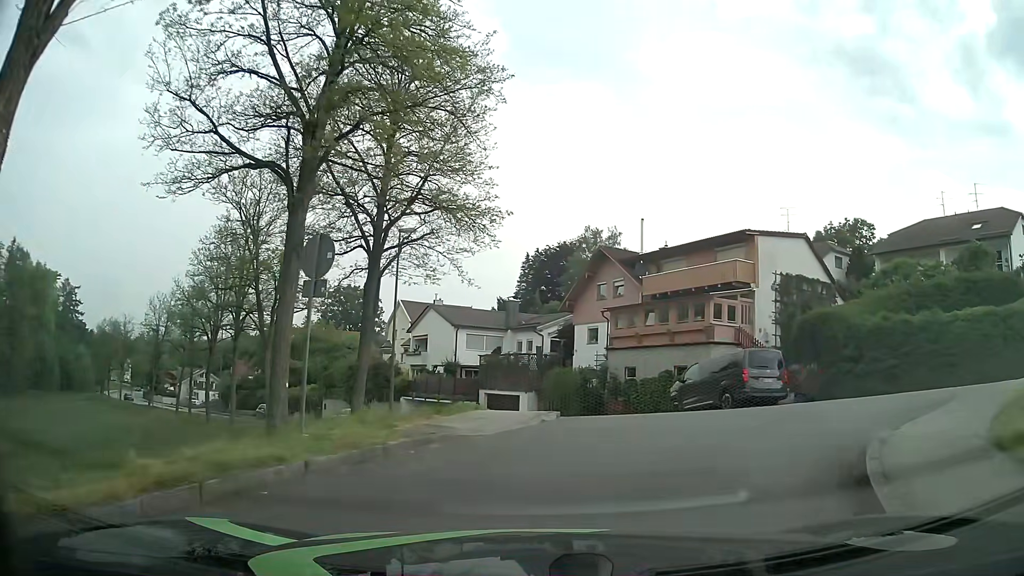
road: residential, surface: asphalt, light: Day
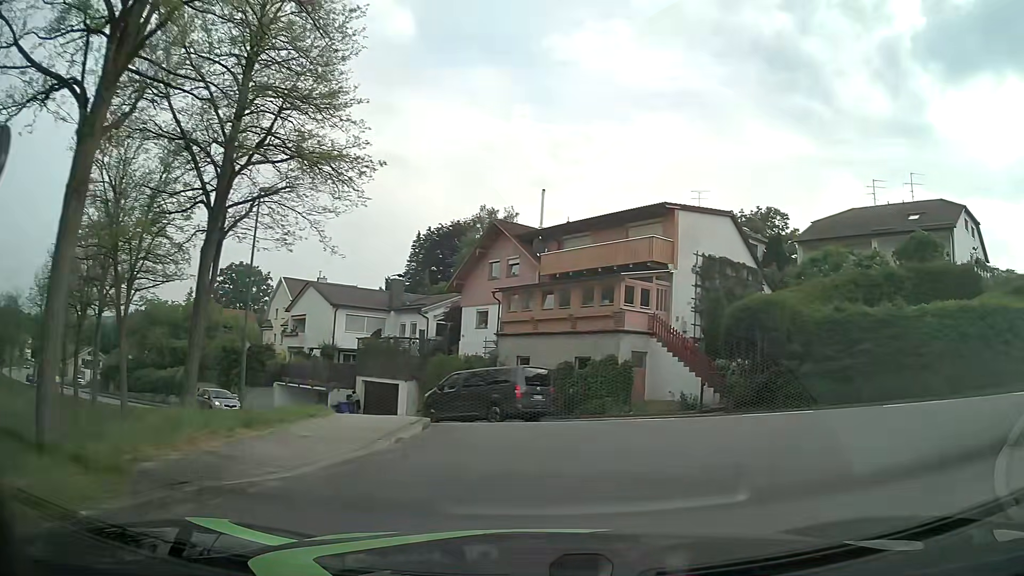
(+0.3, +4.7) m; +9°
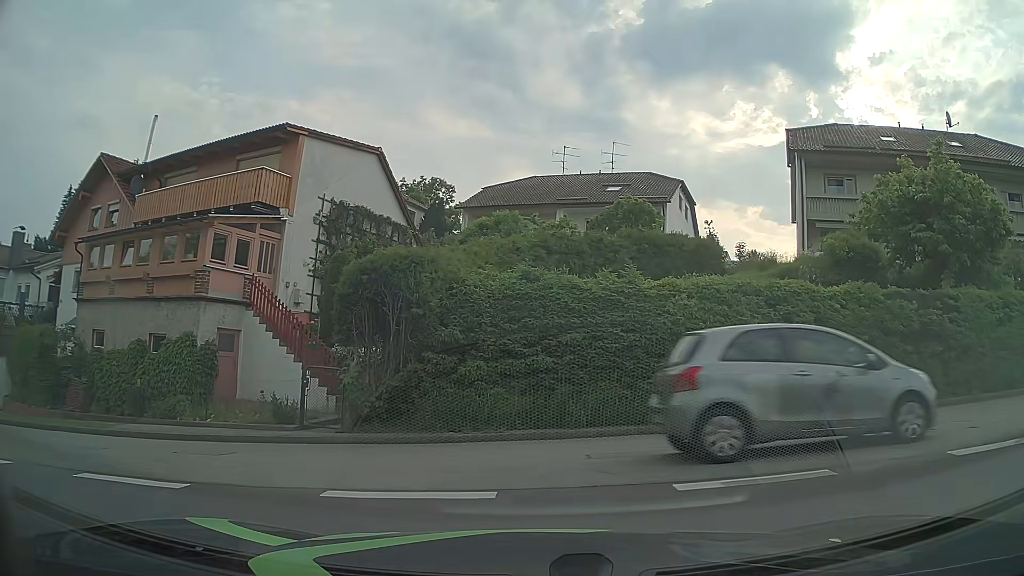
(+2.2, +7.5) m; +31°
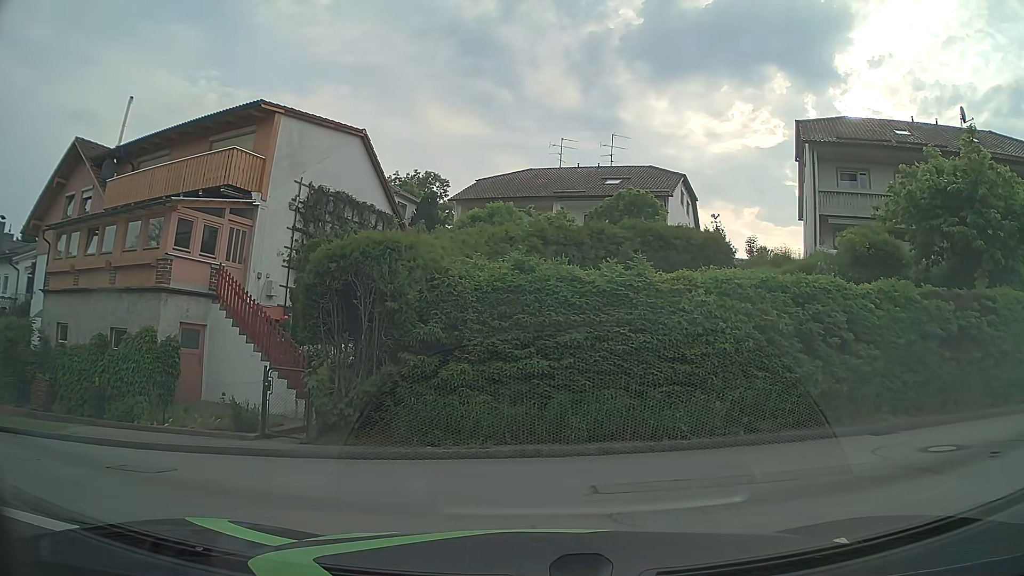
(0.0, +1.7) m; -1°
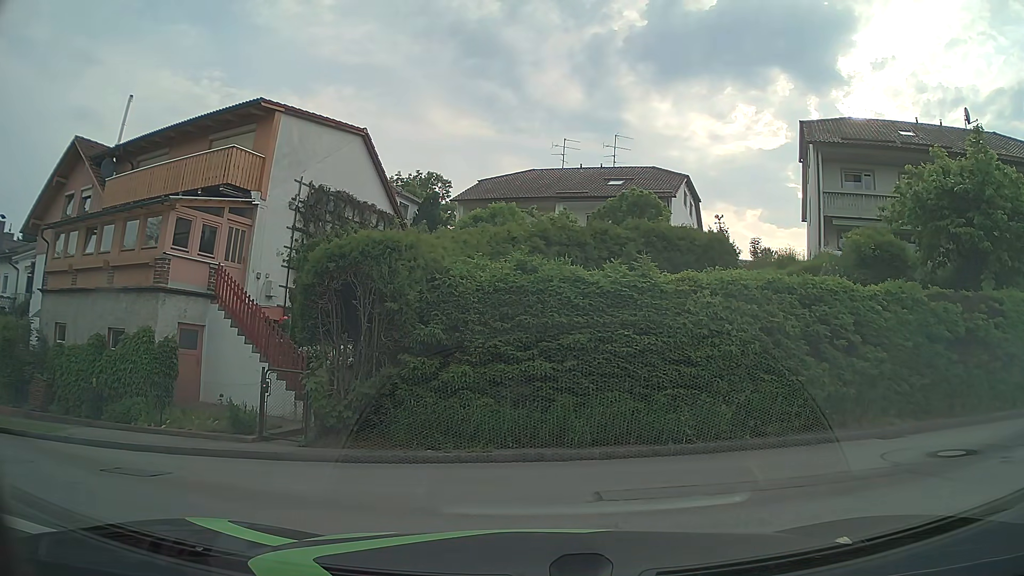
(0.0, +0.2) m; 0°
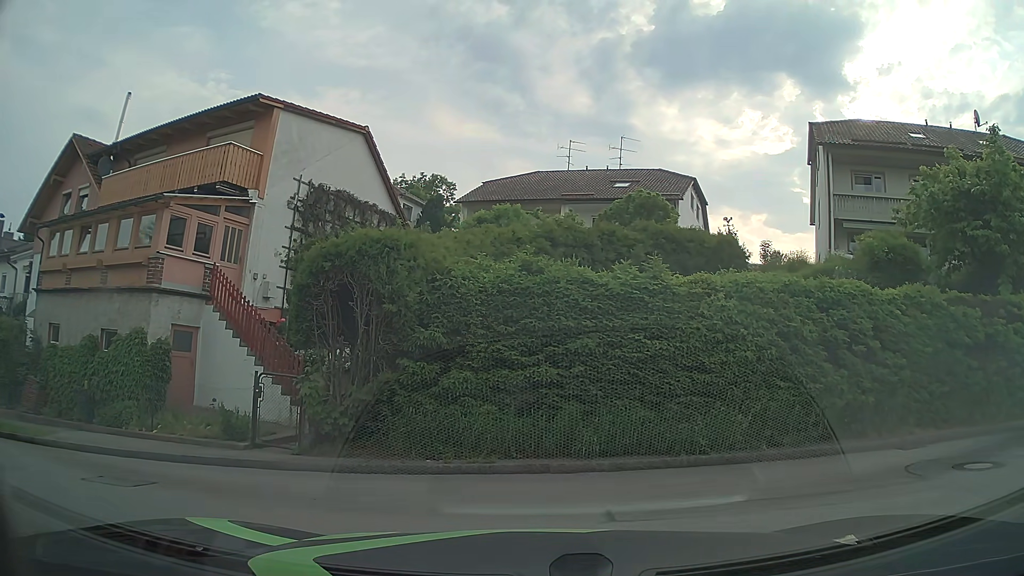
(0.0, +0.7) m; 0°
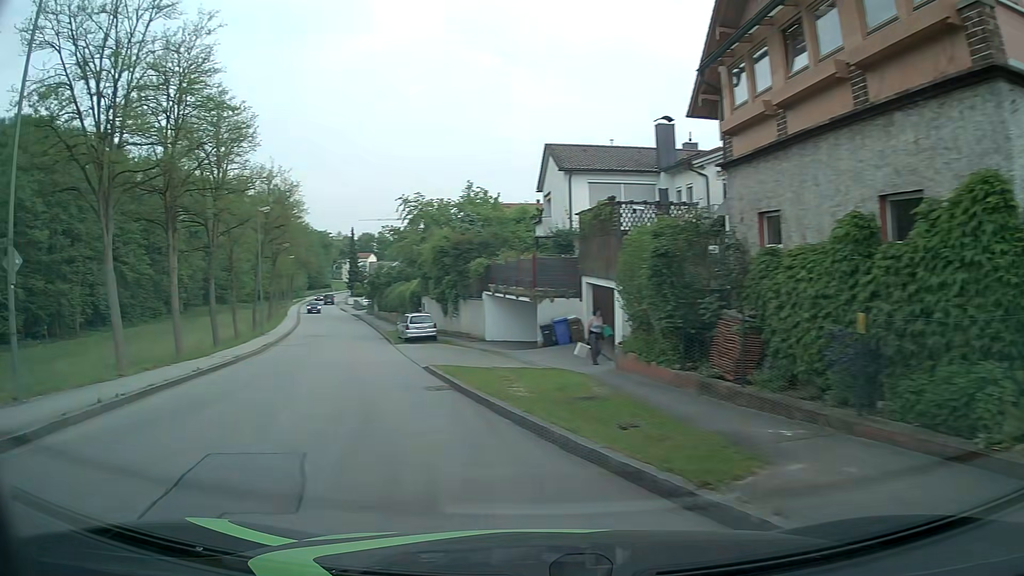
(-5.1, +9.2) m; -63°
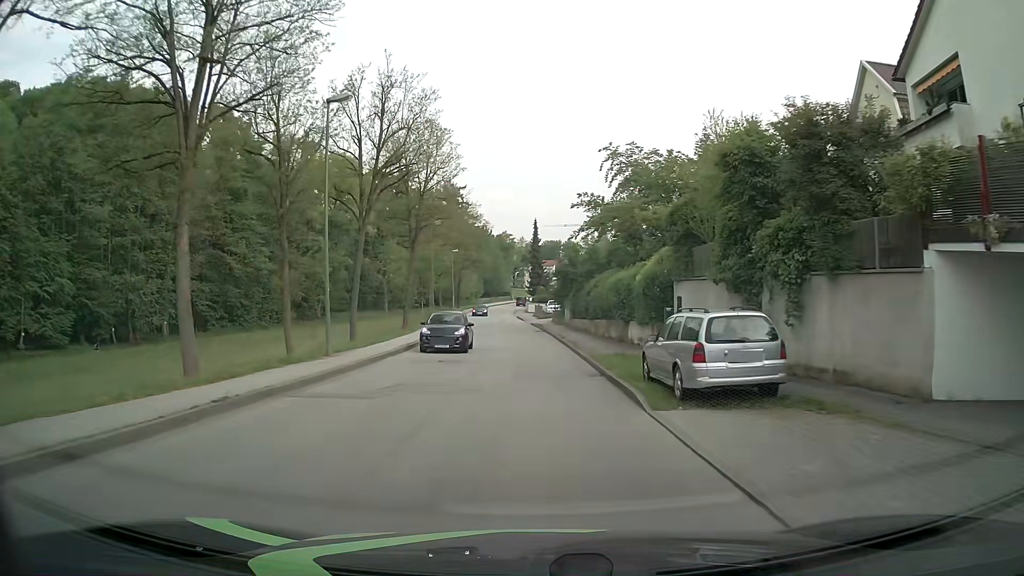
(-5.6, +22.8) m; -15°
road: unclassified
(0, +10) (0, +20) (-1, +30) (-1, +40) (-2, +50) (-3, +60) (-3, +70) (-4, +80) (-5, +90) (-5, +100) m
